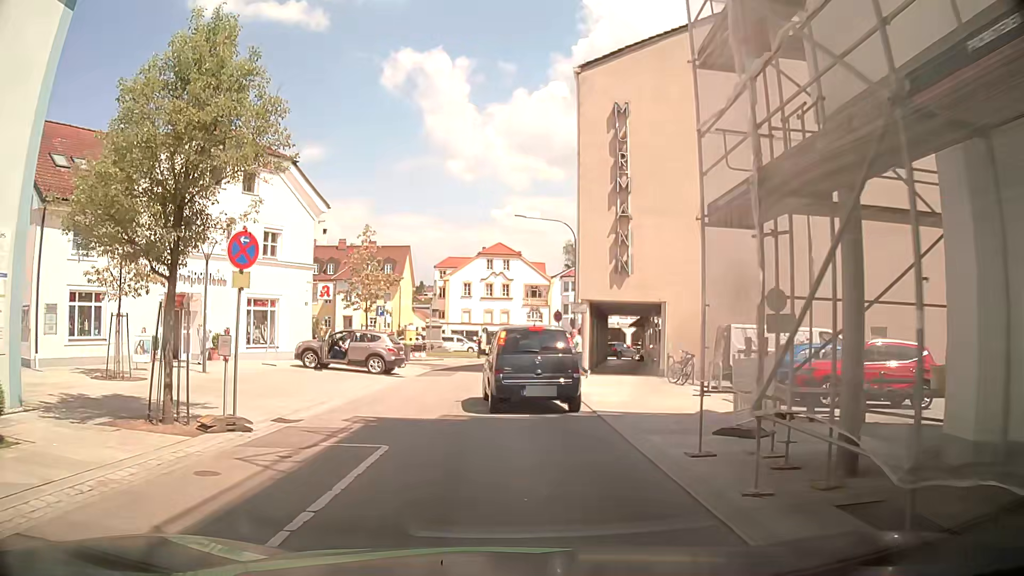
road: residential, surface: asphalt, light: Day
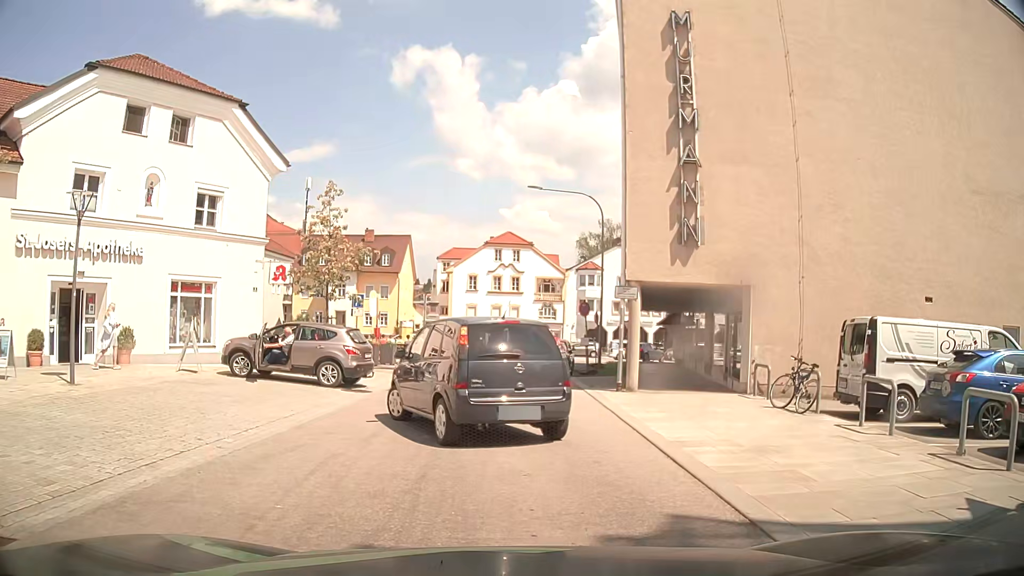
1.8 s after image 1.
(0.0, +7.7) m; -2°
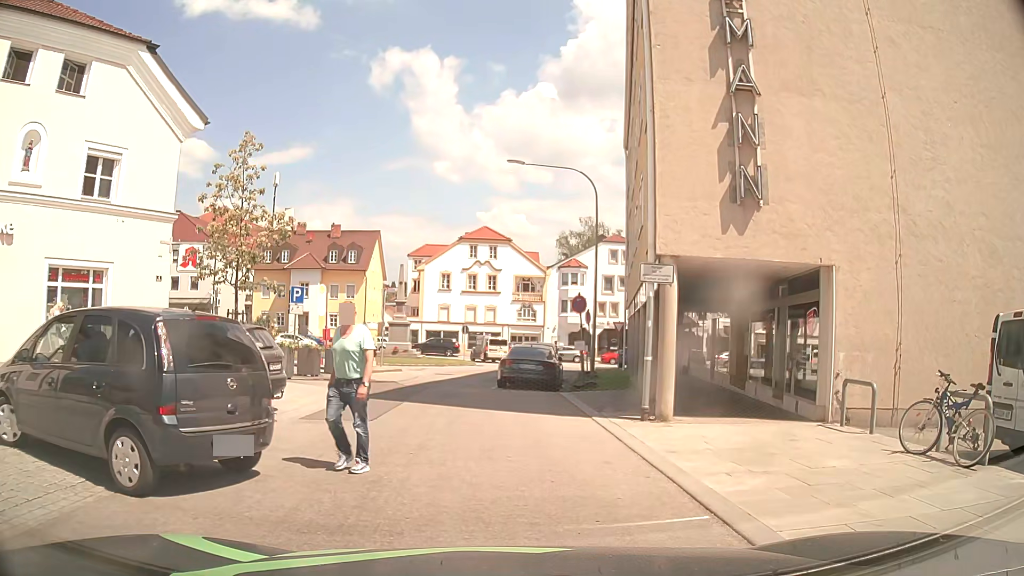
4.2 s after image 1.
(+0.3, +5.6) m; +4°
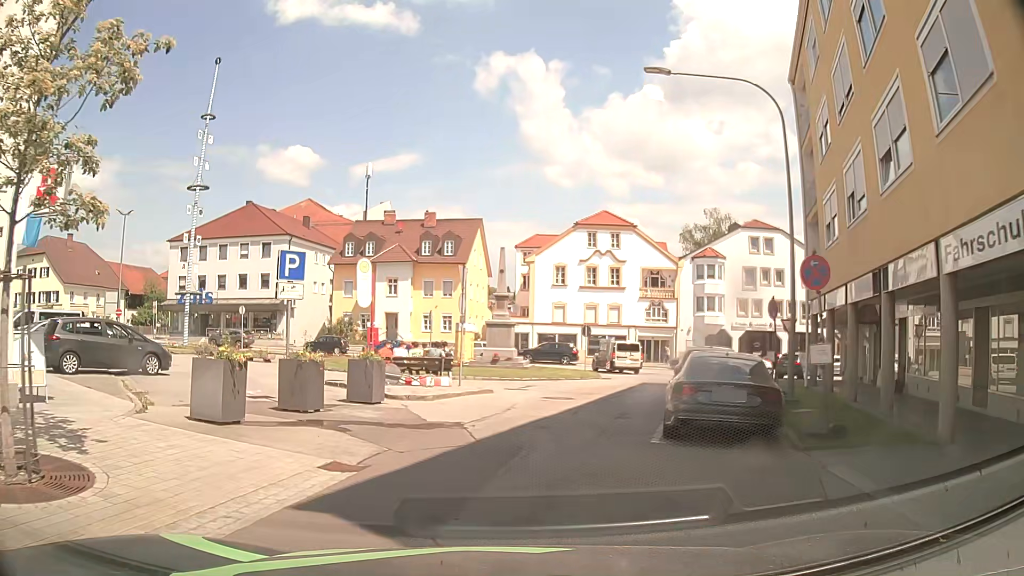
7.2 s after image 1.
(-0.5, +10.9) m; -9°
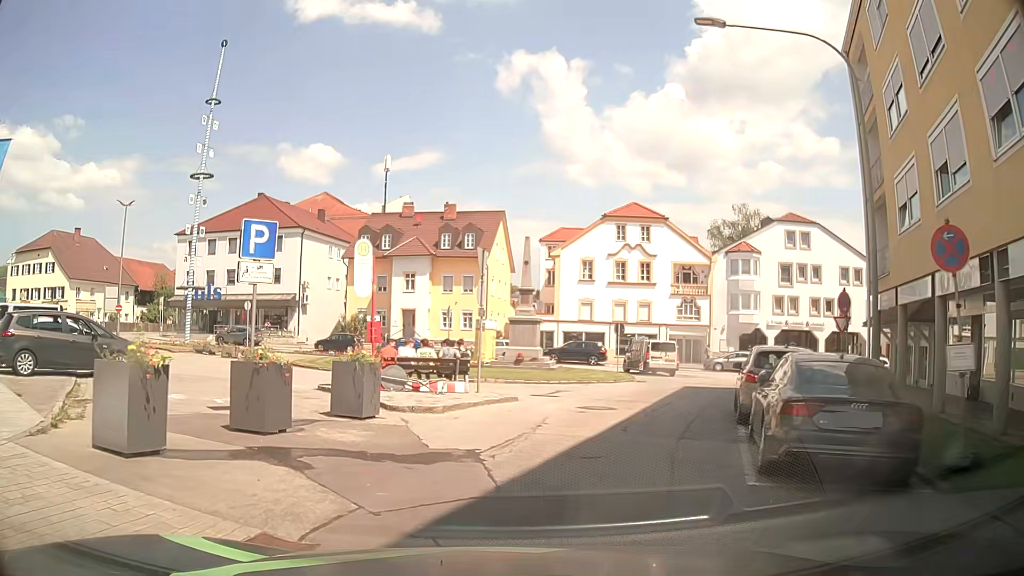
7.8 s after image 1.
(-0.1, +3.2) m; -1°
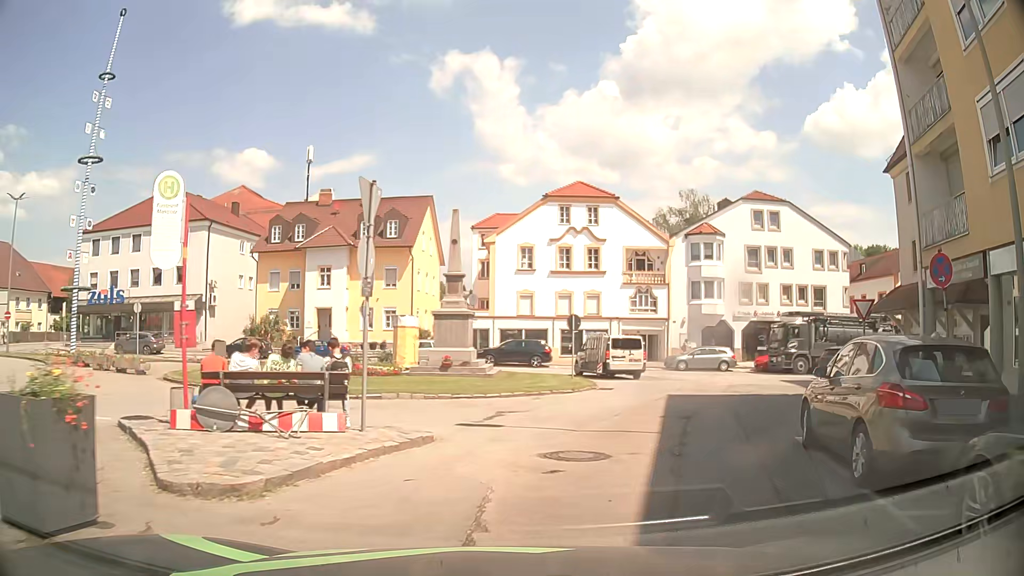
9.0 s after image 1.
(+0.1, +6.9) m; +5°
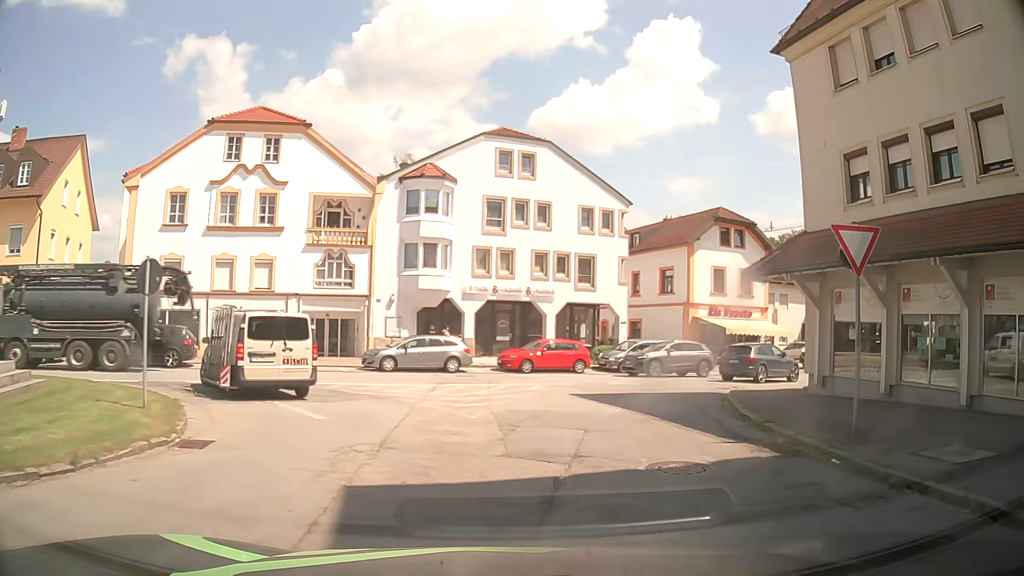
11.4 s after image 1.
(+2.8, +13.9) m; +24°
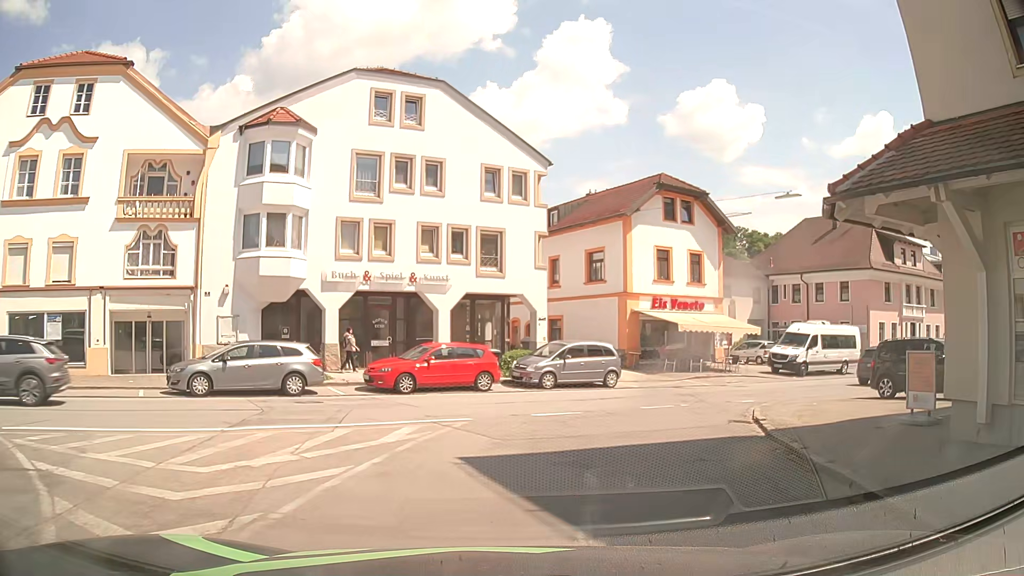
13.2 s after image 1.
(+0.9, +9.4) m; +7°
